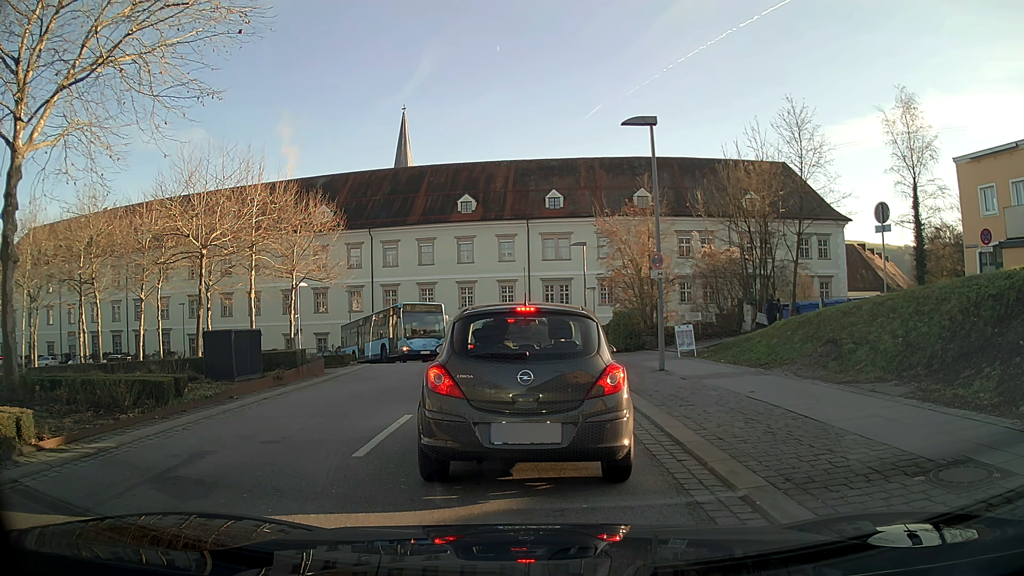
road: tertiary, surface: asphalt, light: Day
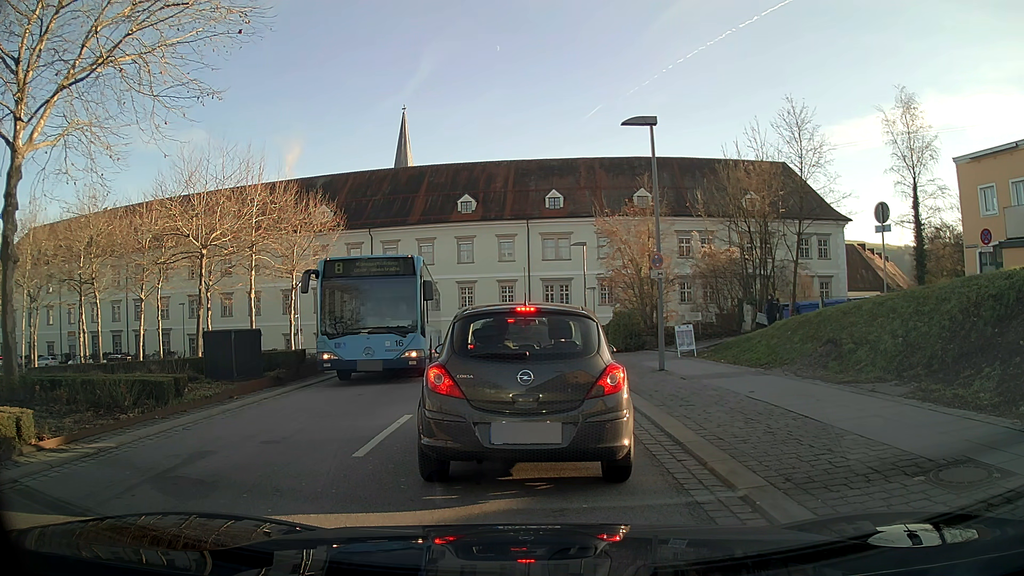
(0.0, 0.0) m; 0°
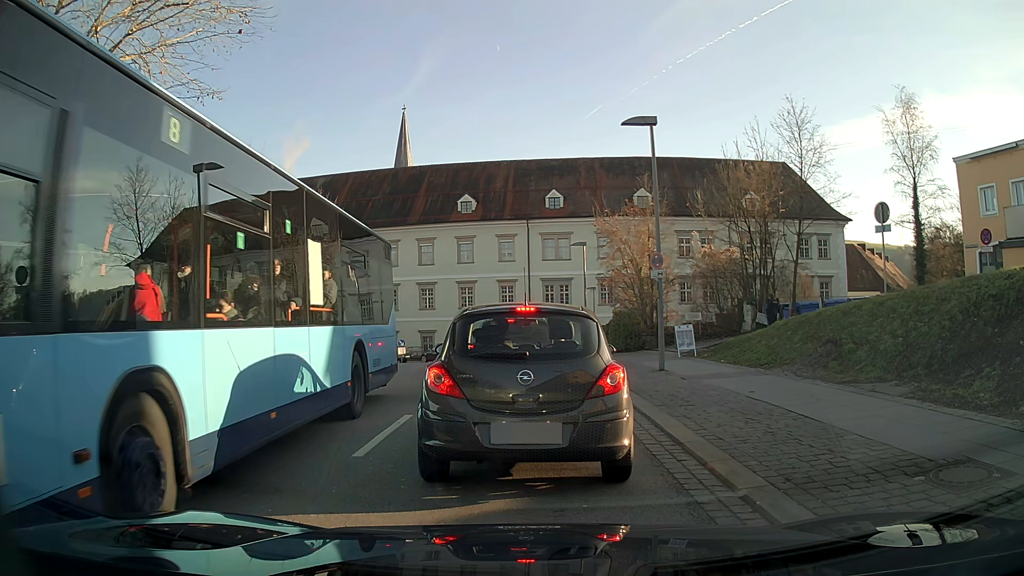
(0.0, 0.0) m; 0°
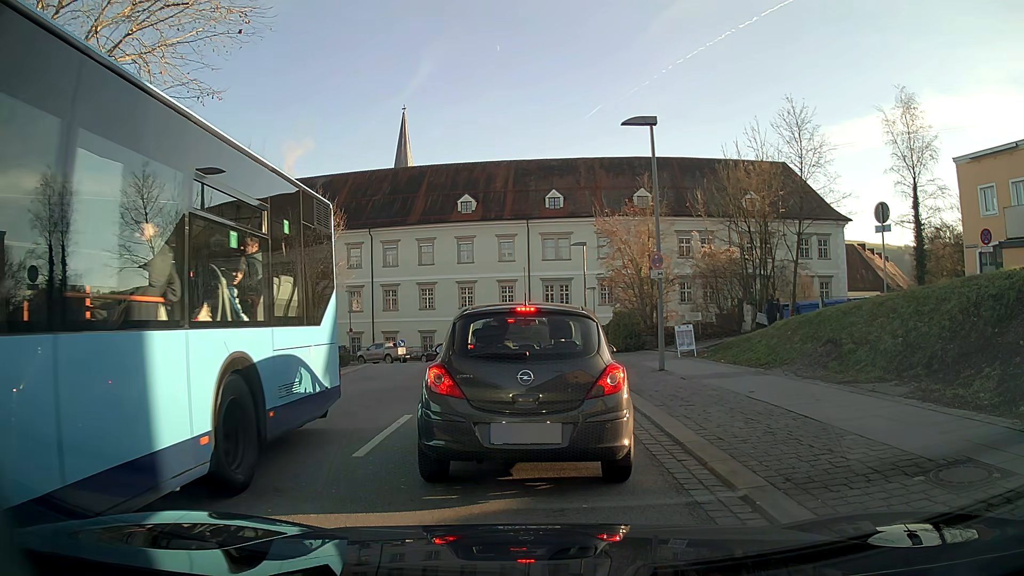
(0.0, 0.0) m; 0°
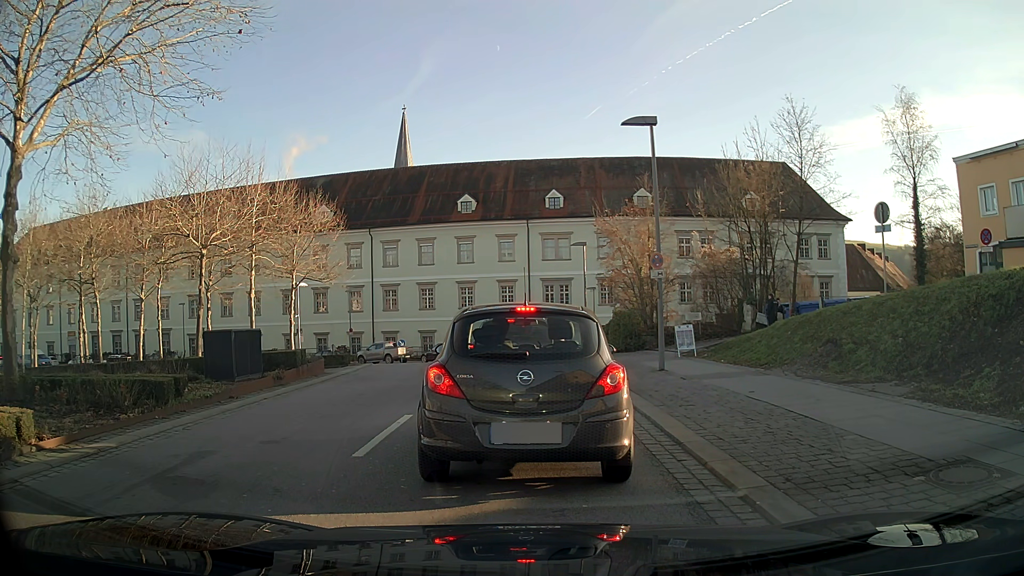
(0.0, 0.0) m; 0°
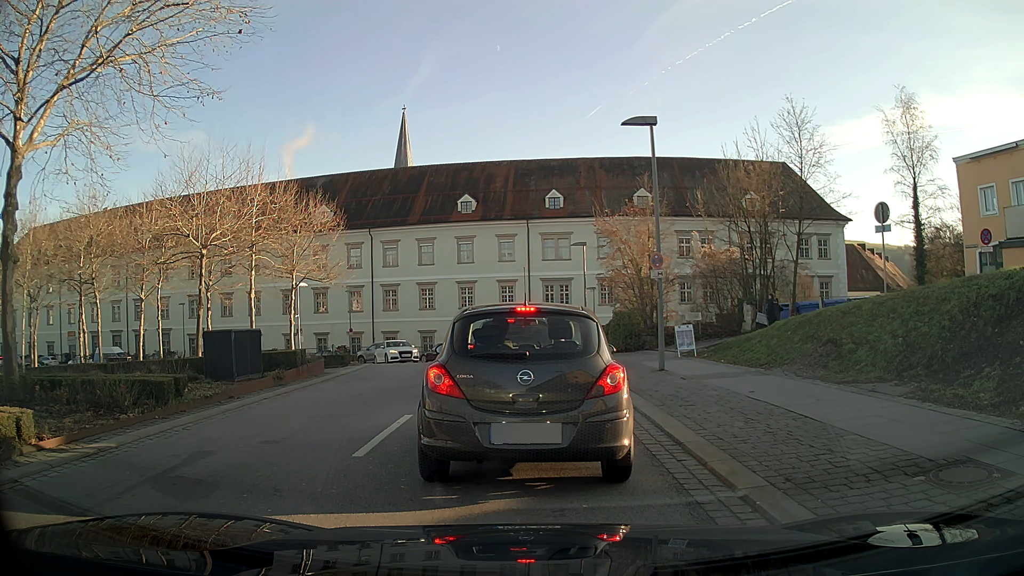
(0.0, 0.0) m; 0°
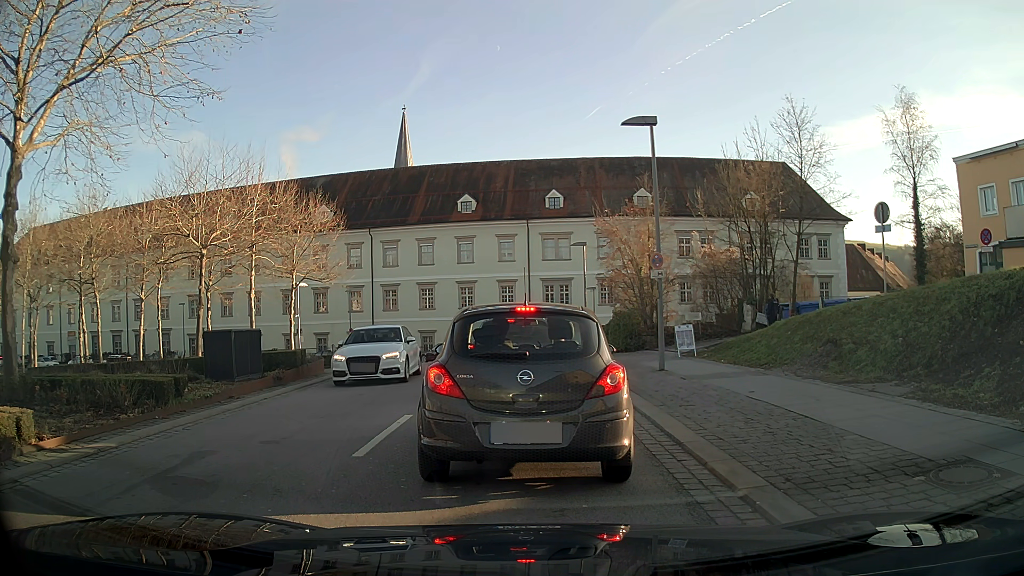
(0.0, 0.0) m; 0°
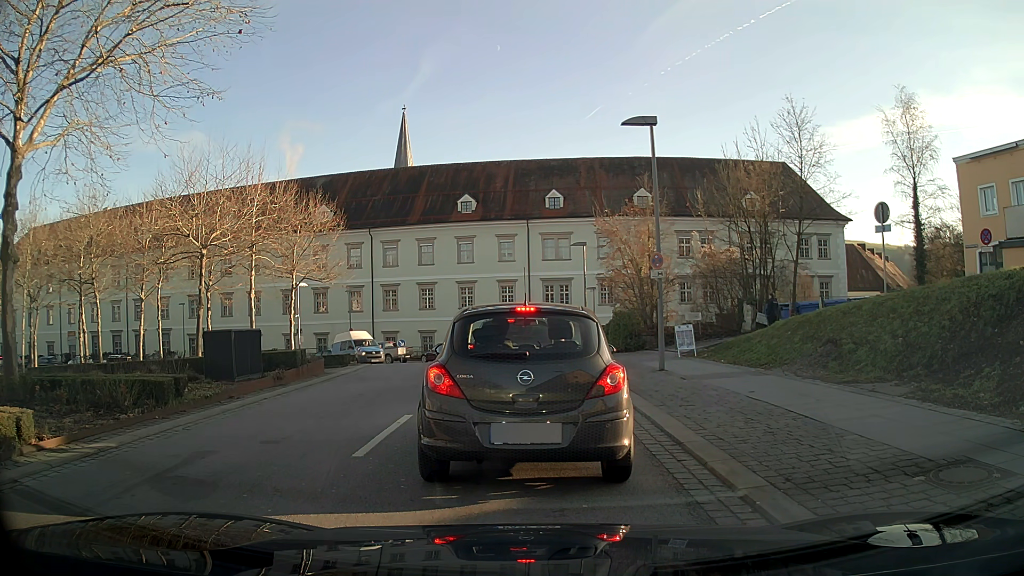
(0.0, 0.0) m; 0°
